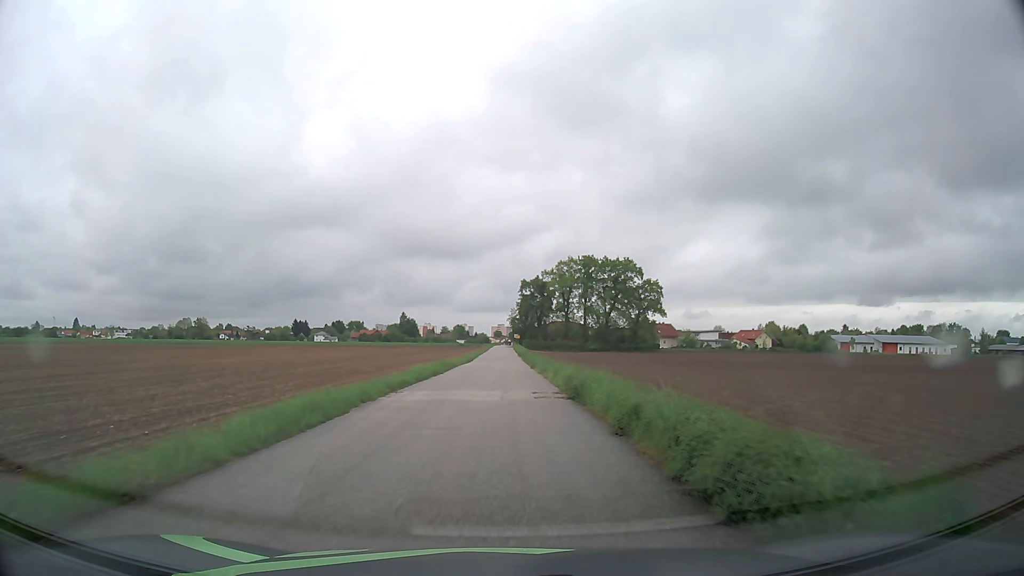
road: residential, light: Day
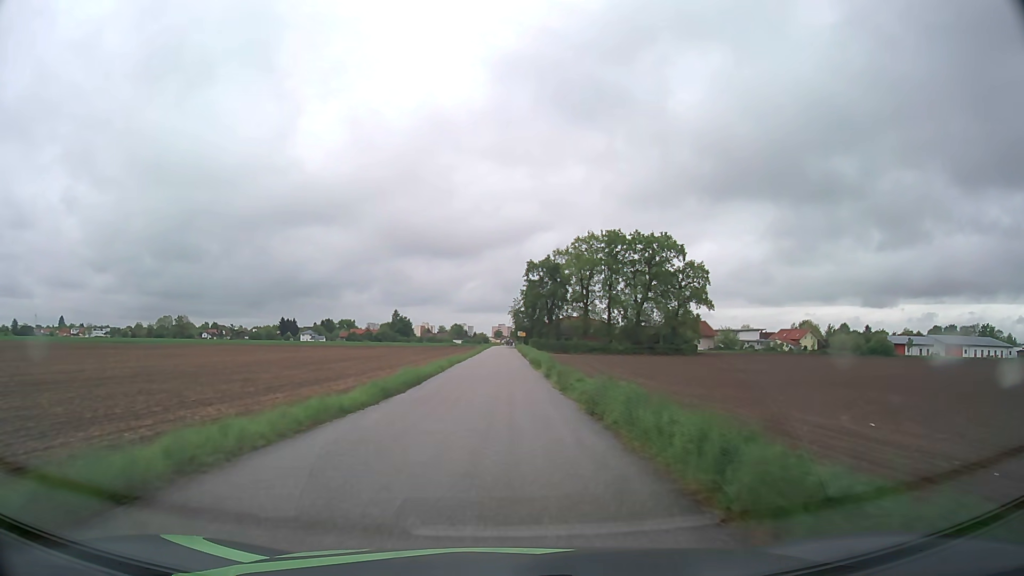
(0.0, +39.3) m; 0°
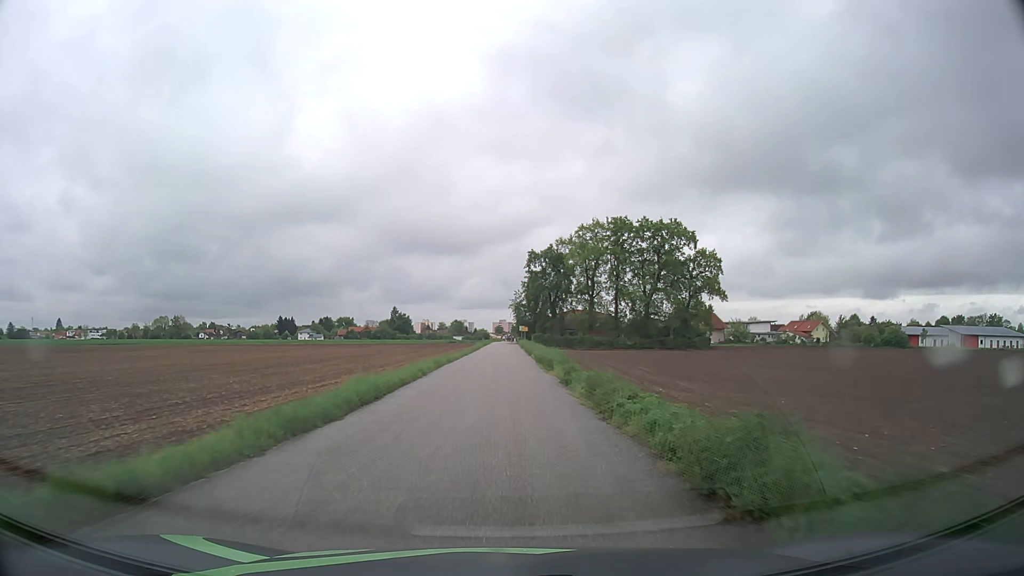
(0.0, +8.0) m; 0°
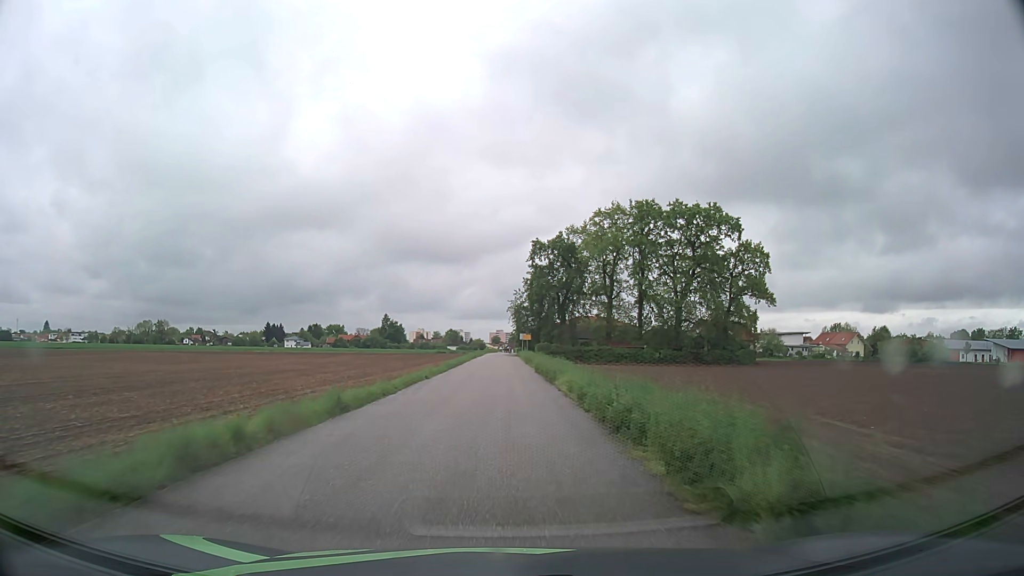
(0.0, +24.5) m; 0°
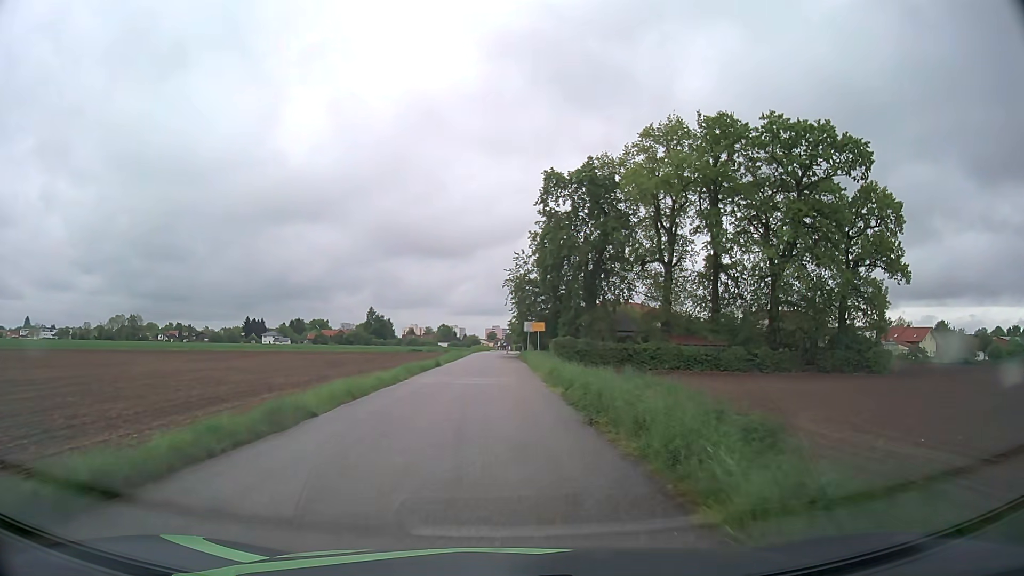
(+0.1, +38.0) m; 0°
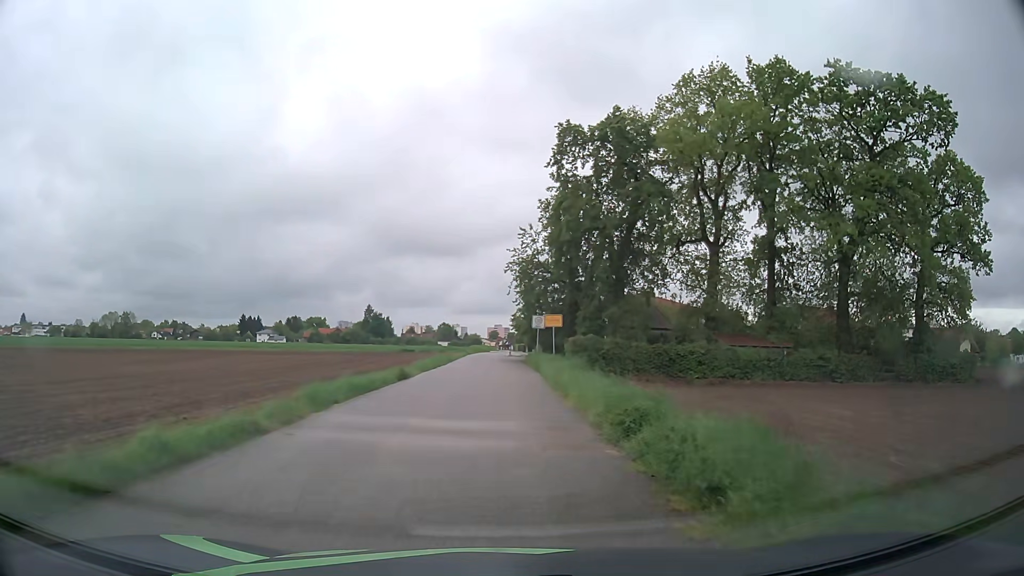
(-0.1, +13.4) m; 0°
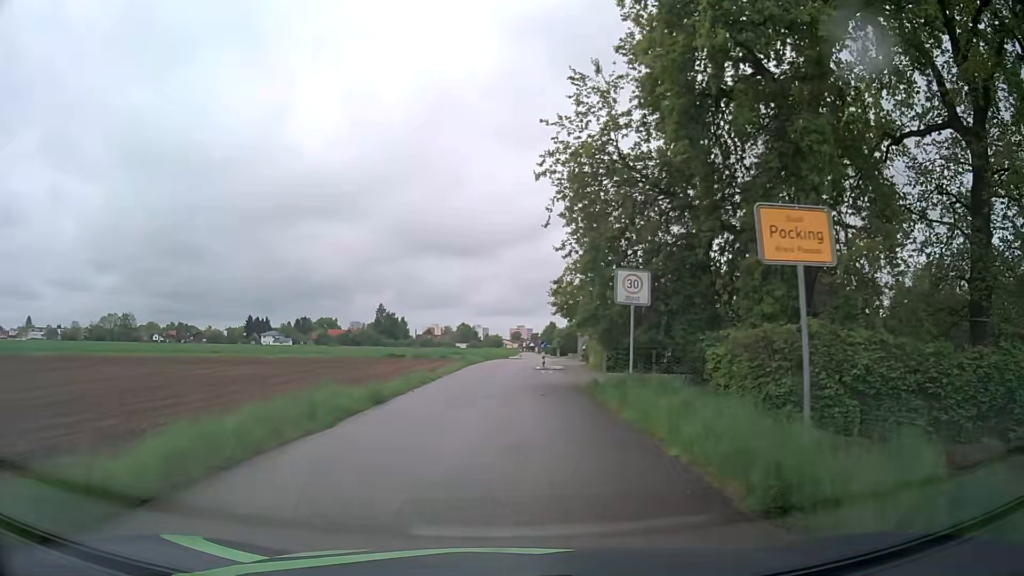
(-0.2, +29.3) m; -2°
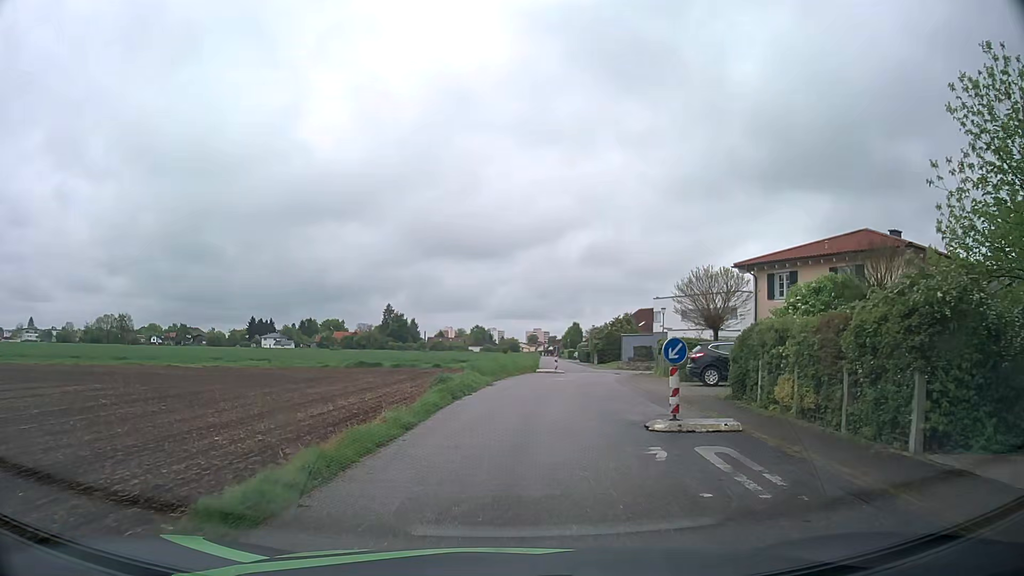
(-0.5, +23.9) m; -1°
(0, +10) (+2, +20) (+3, +30) (+5, +40) (+5, +50) (+6, +60) (+6, +70) (+7, +80) (+7, +90) (+8, +100) m
